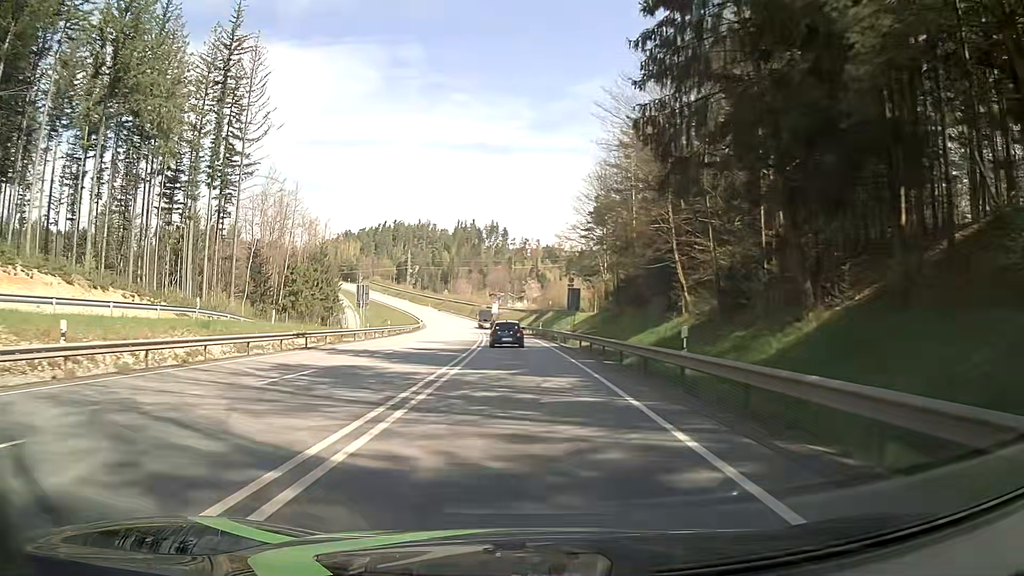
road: primary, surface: asphalt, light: Day
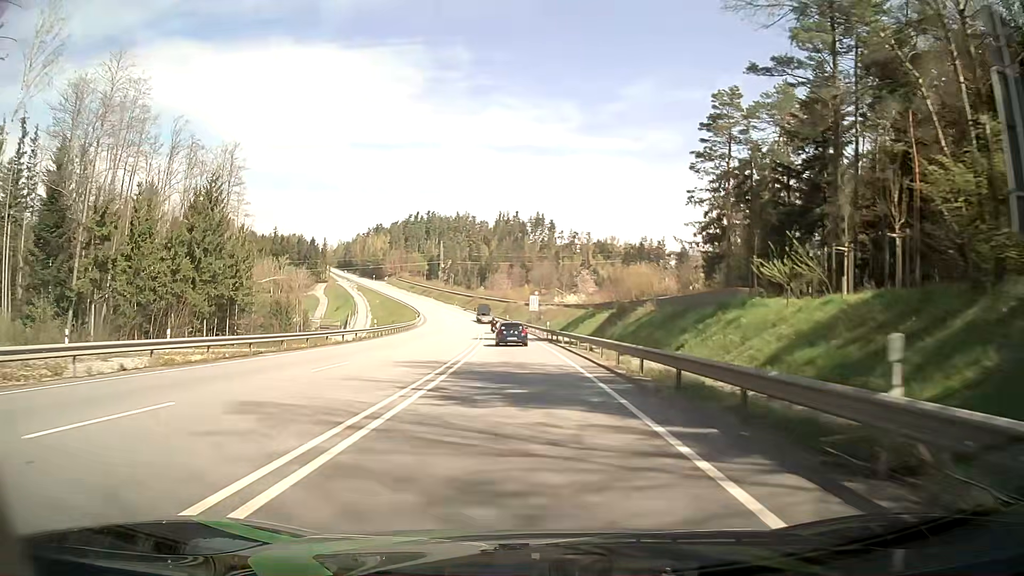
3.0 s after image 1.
(-1.3, +56.6) m; -3°
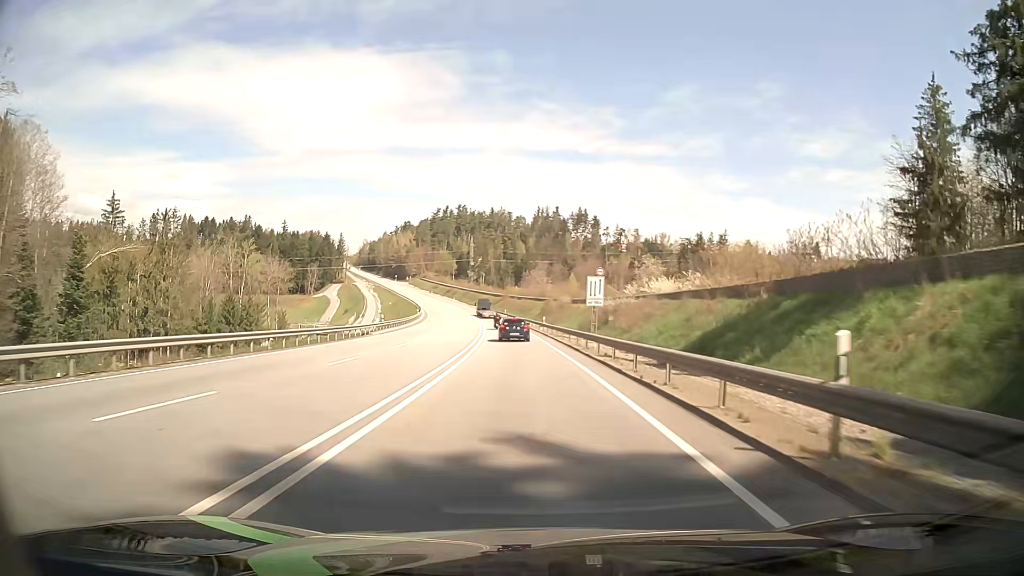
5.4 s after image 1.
(-1.6, +47.0) m; -4°
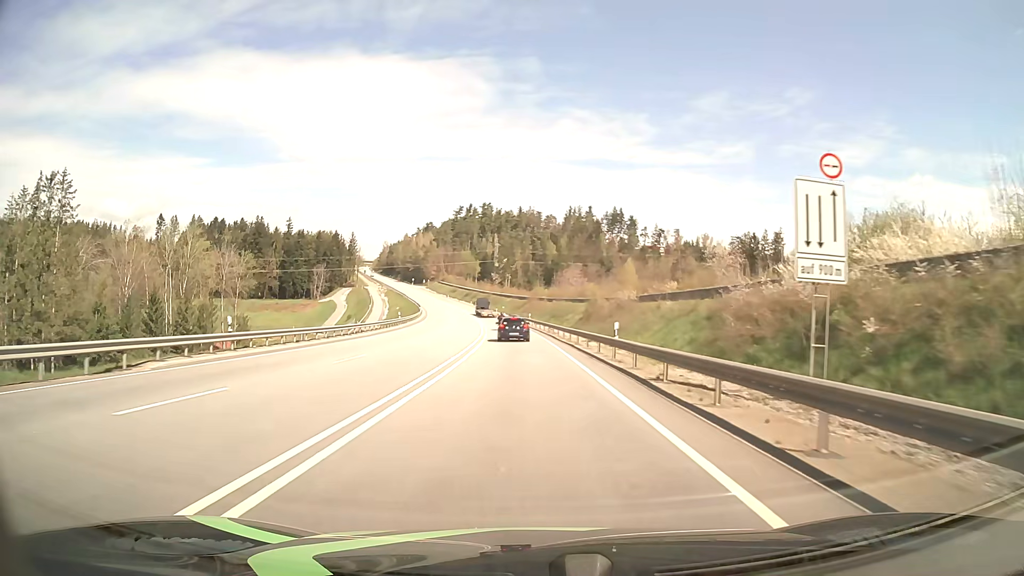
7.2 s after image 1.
(-0.8, +35.7) m; -2°
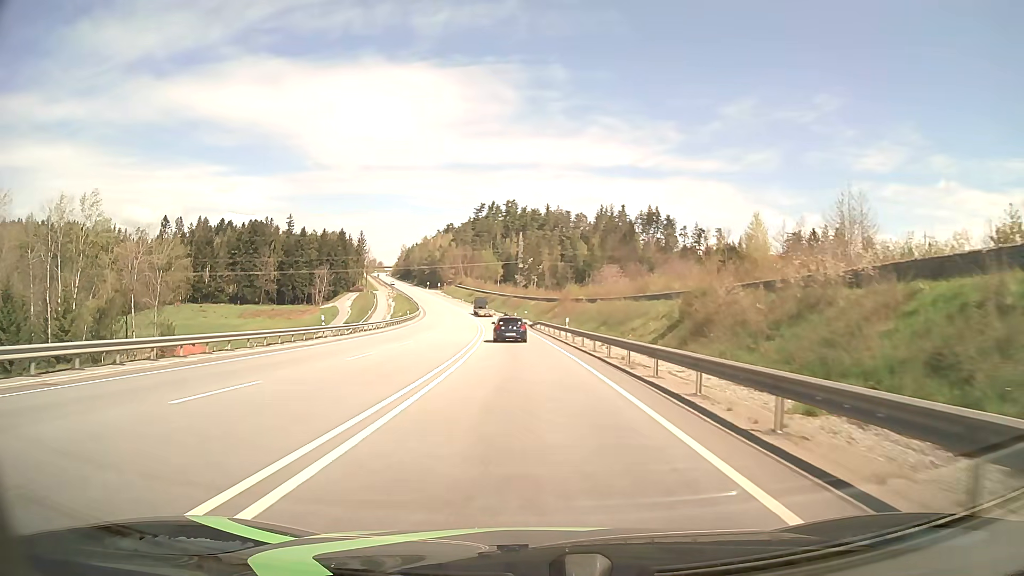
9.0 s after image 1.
(-0.8, +34.6) m; -2°
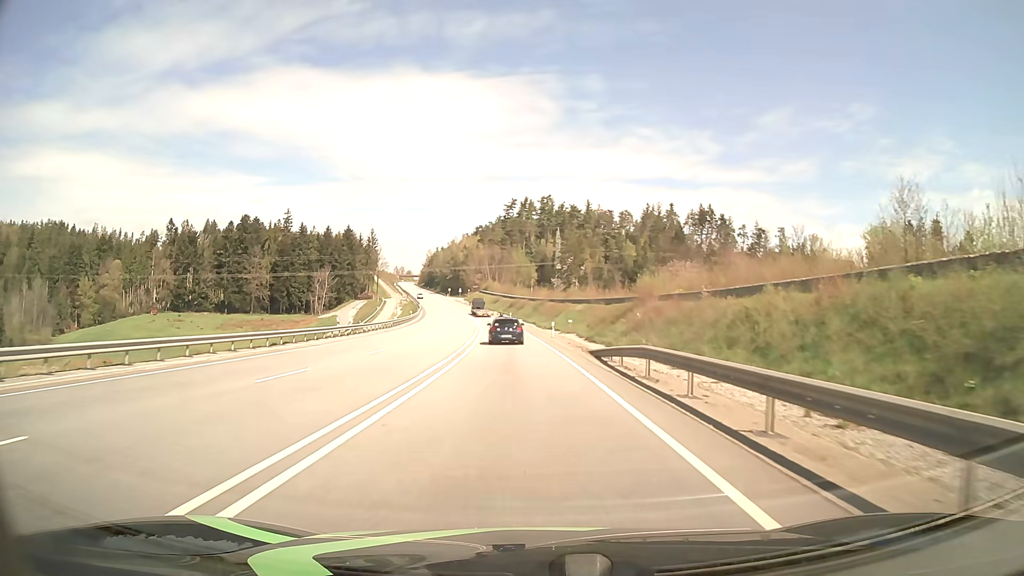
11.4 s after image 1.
(-1.2, +44.0) m; -3°
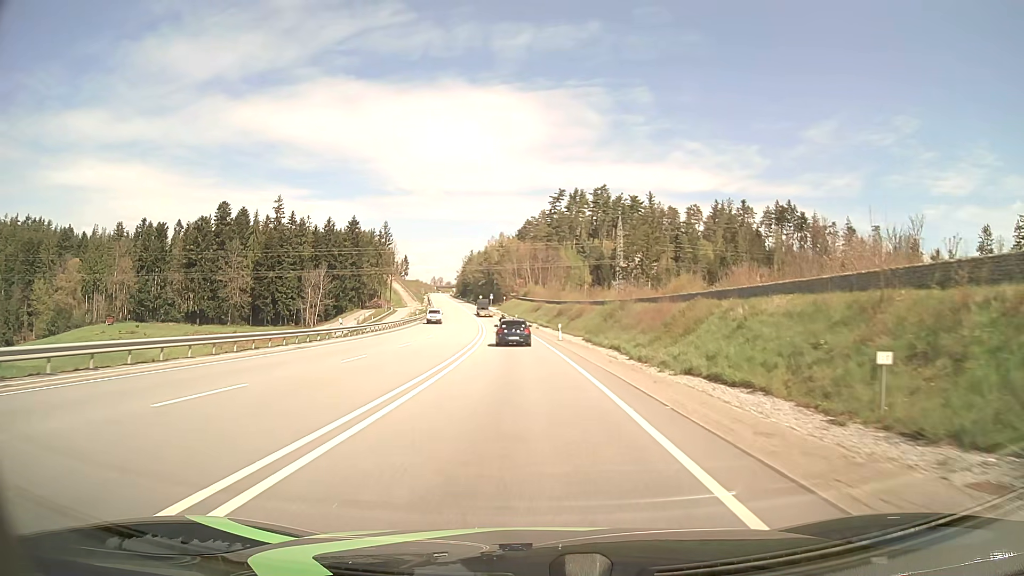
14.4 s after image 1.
(-1.8, +52.8) m; -4°
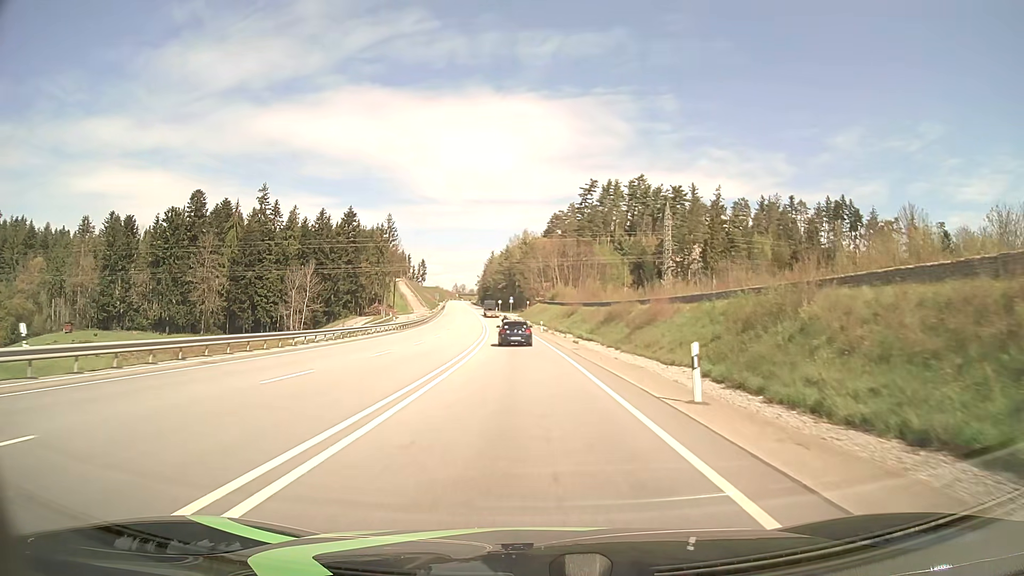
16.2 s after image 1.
(-0.7, +31.5) m; -2°
(0, +10) (0, +20) (-1, +30) (-1, +40) (-1, +50) (-2, +60) (-3, +70) (-3, +80) (-4, +90) (-5, +100) m
